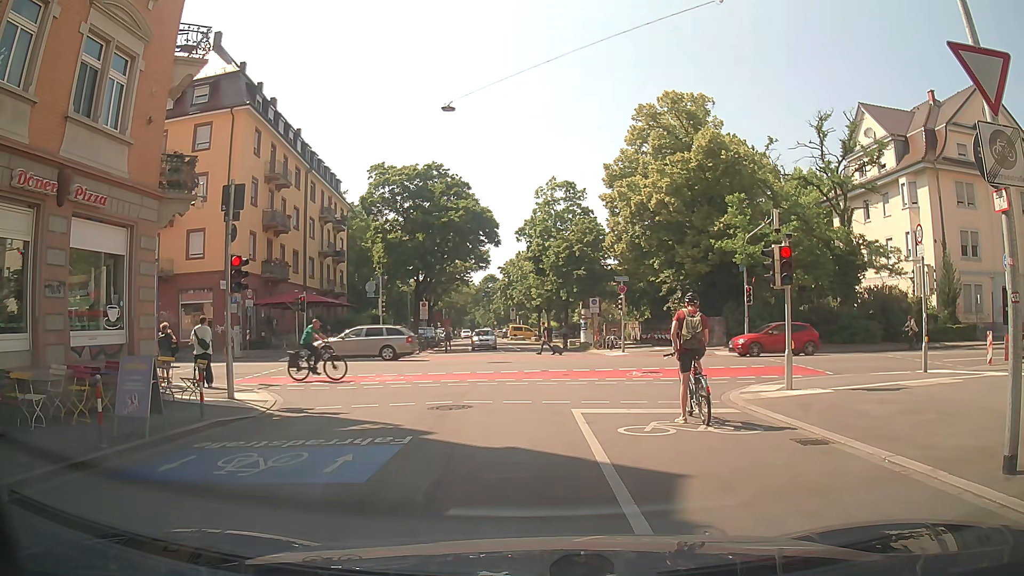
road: residential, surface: asphalt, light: Day
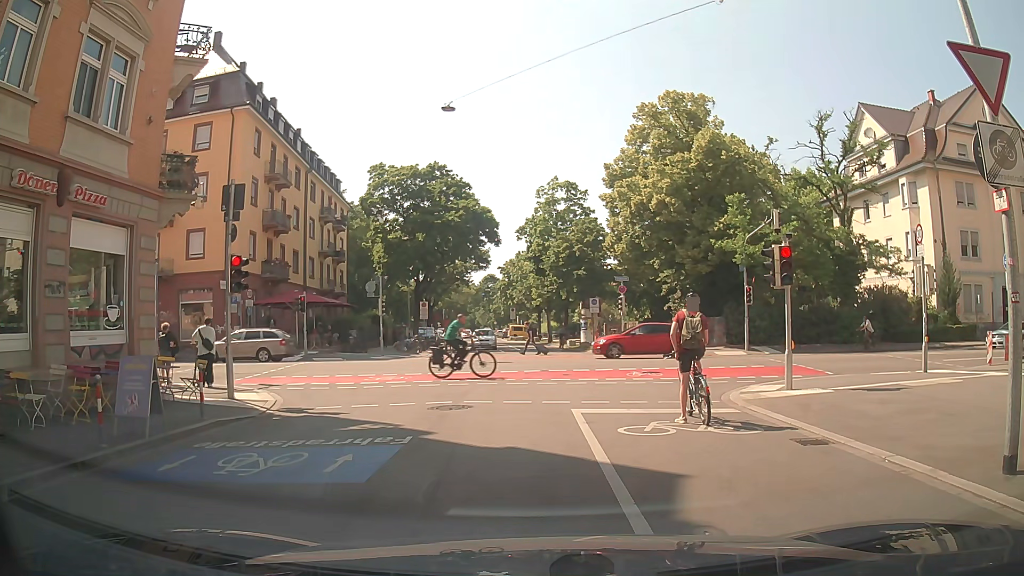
(0.0, 0.0) m; 0°
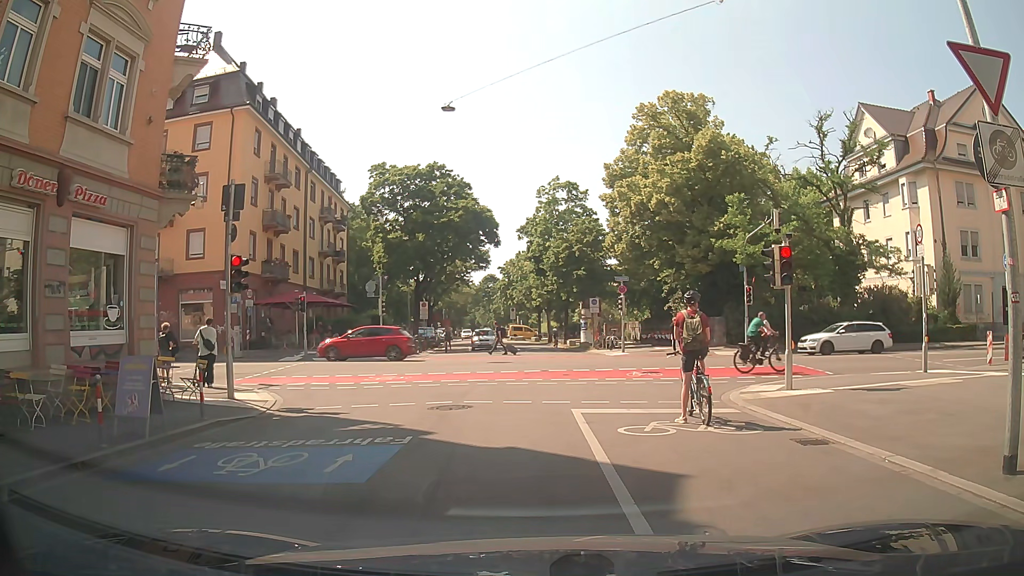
(0.0, 0.0) m; 0°
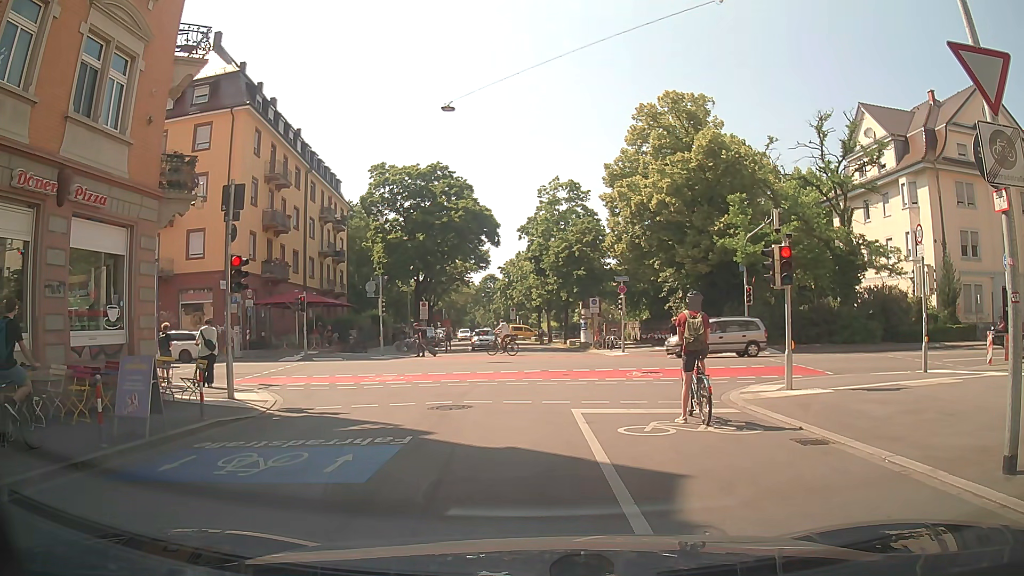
(0.0, 0.0) m; 0°
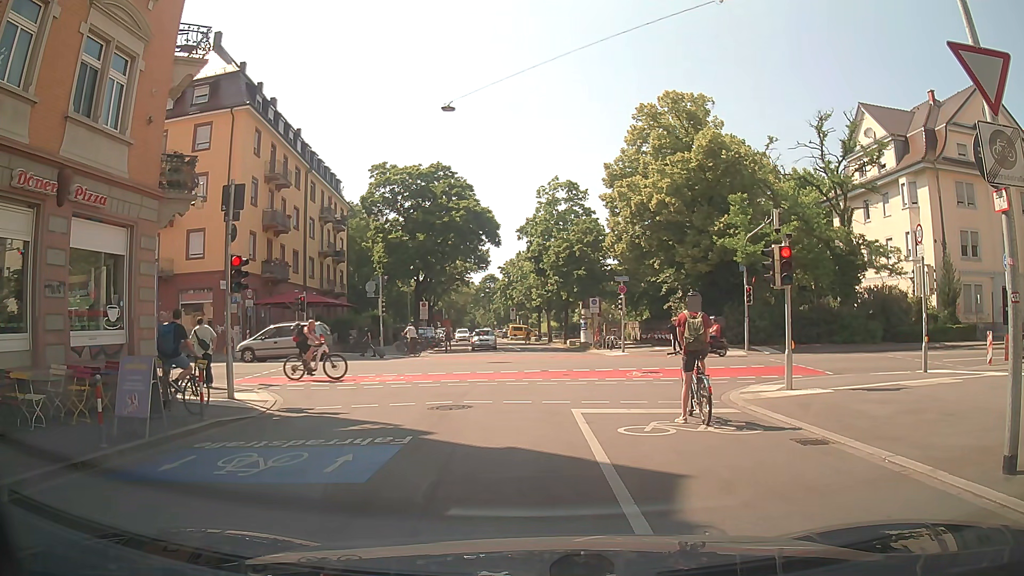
(0.0, 0.0) m; 0°
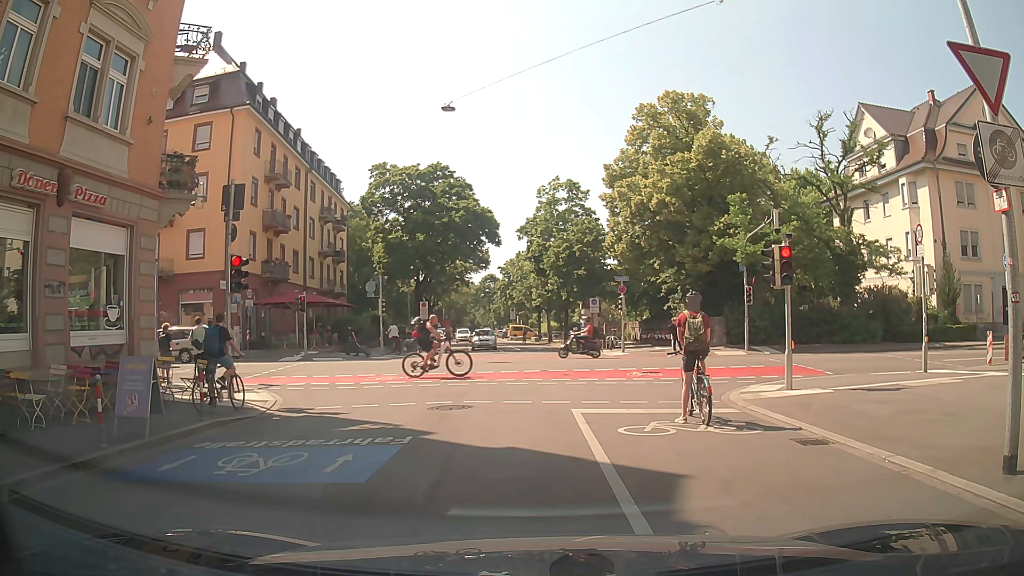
(0.0, 0.0) m; 0°
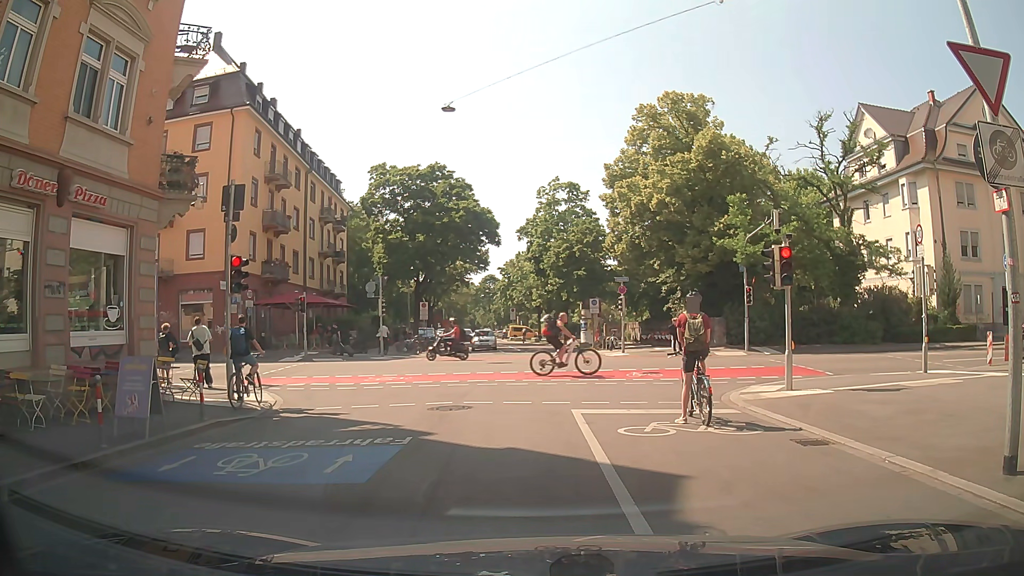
(0.0, 0.0) m; 0°
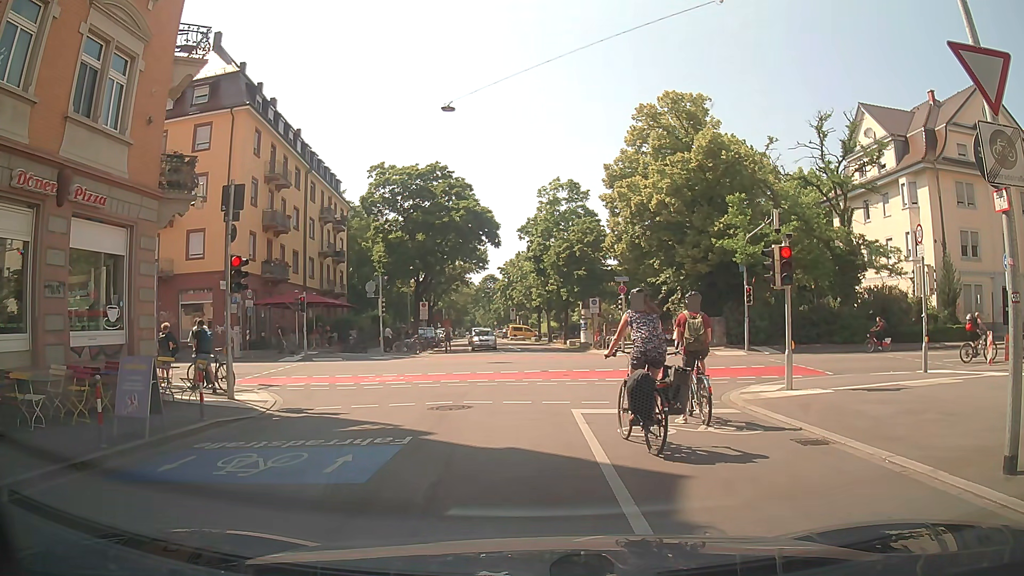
(0.0, 0.0) m; 0°
